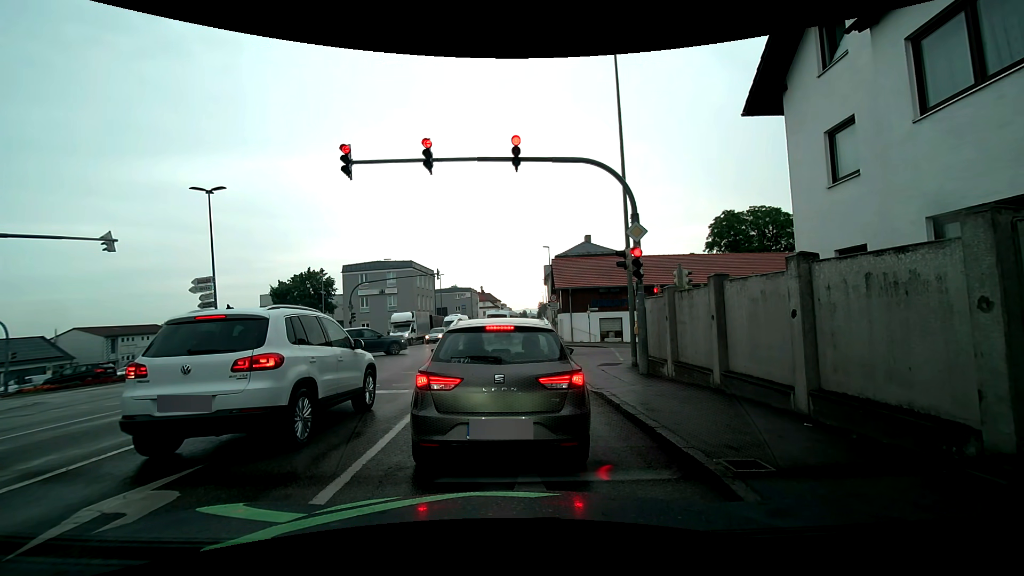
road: tertiary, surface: asphalt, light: Day
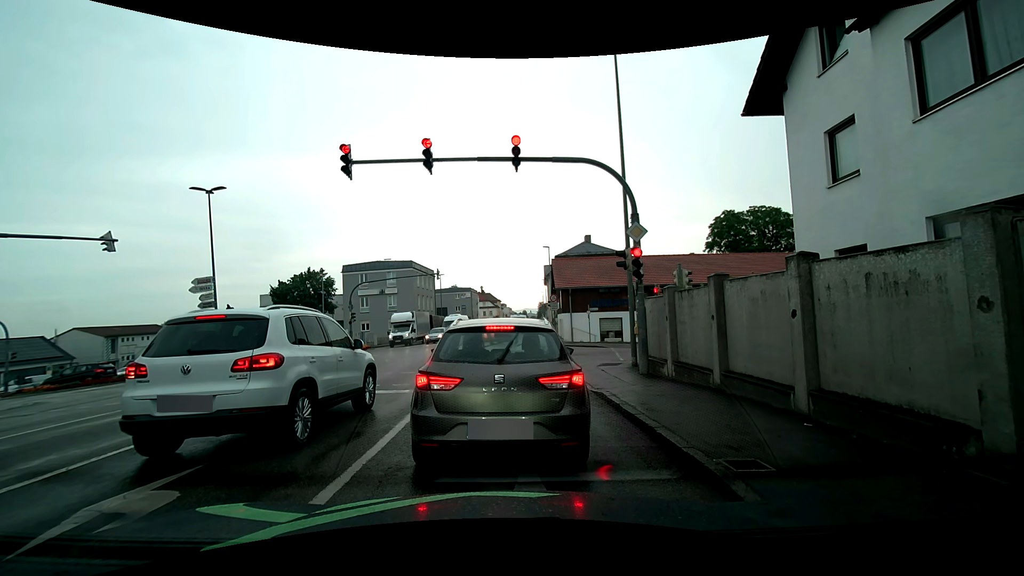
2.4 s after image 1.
(0.0, 0.0) m; 0°
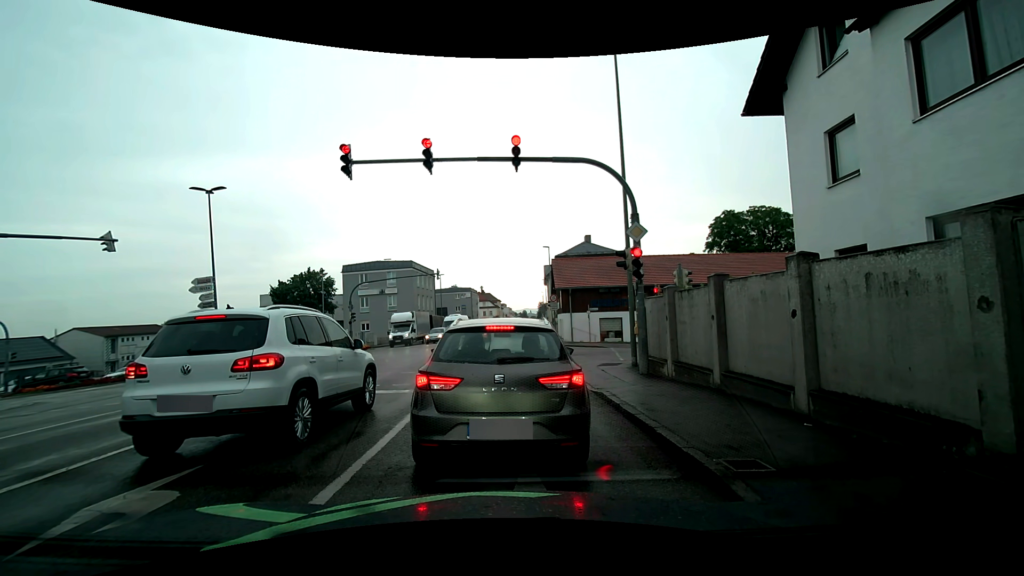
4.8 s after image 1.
(0.0, 0.0) m; 0°
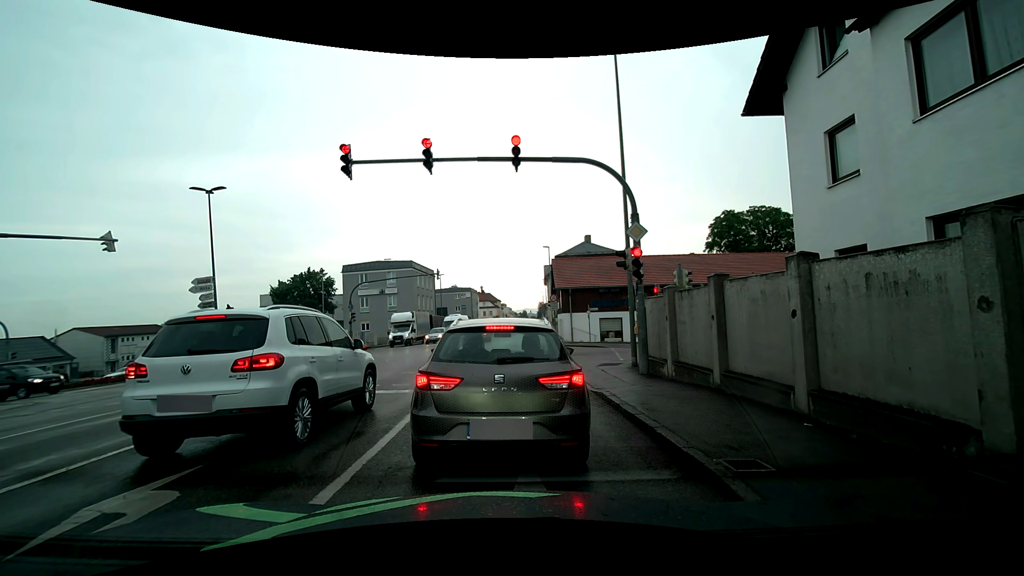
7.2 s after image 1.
(0.0, 0.0) m; 0°
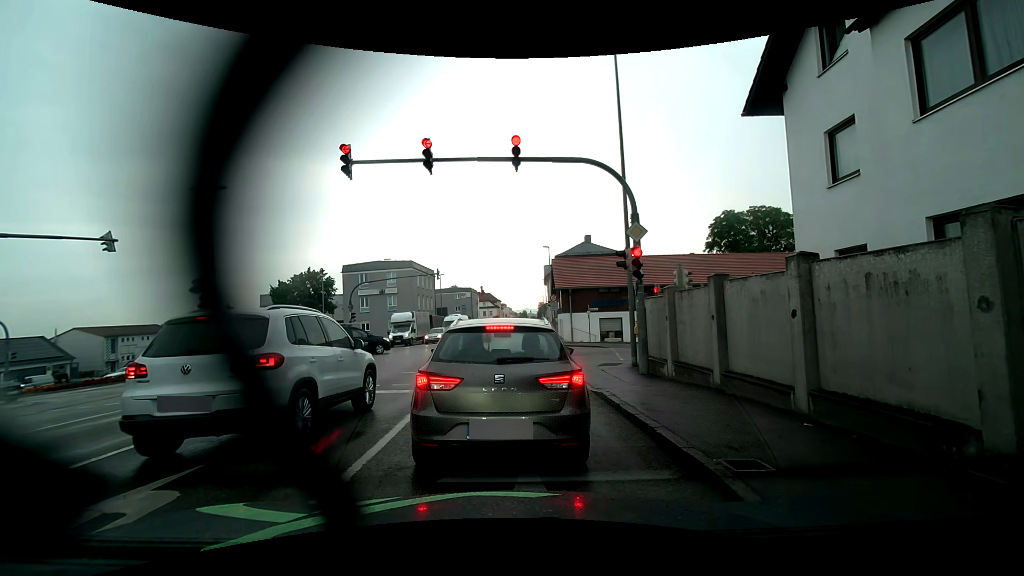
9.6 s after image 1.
(0.0, 0.0) m; 0°
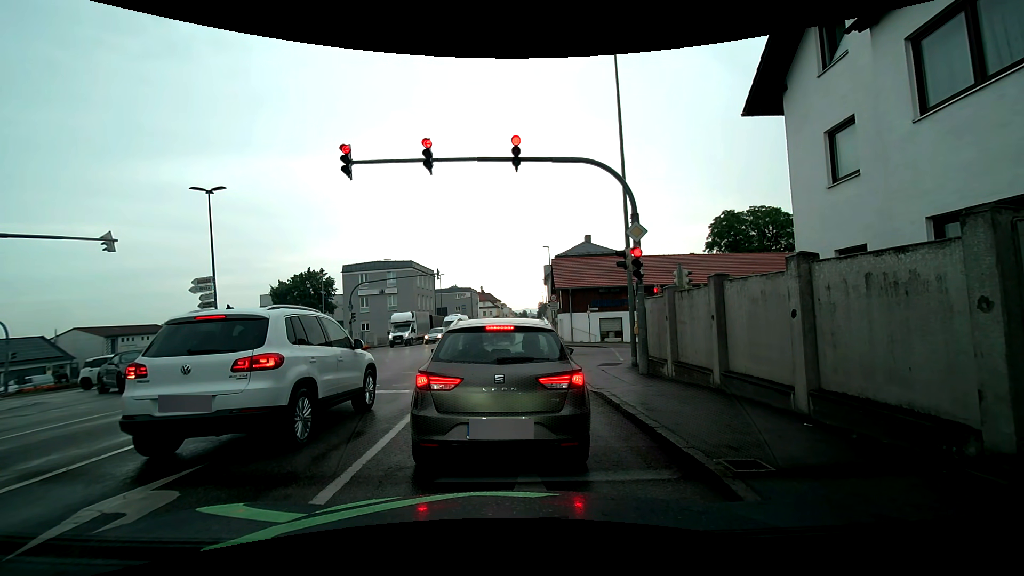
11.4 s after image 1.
(0.0, 0.0) m; 0°
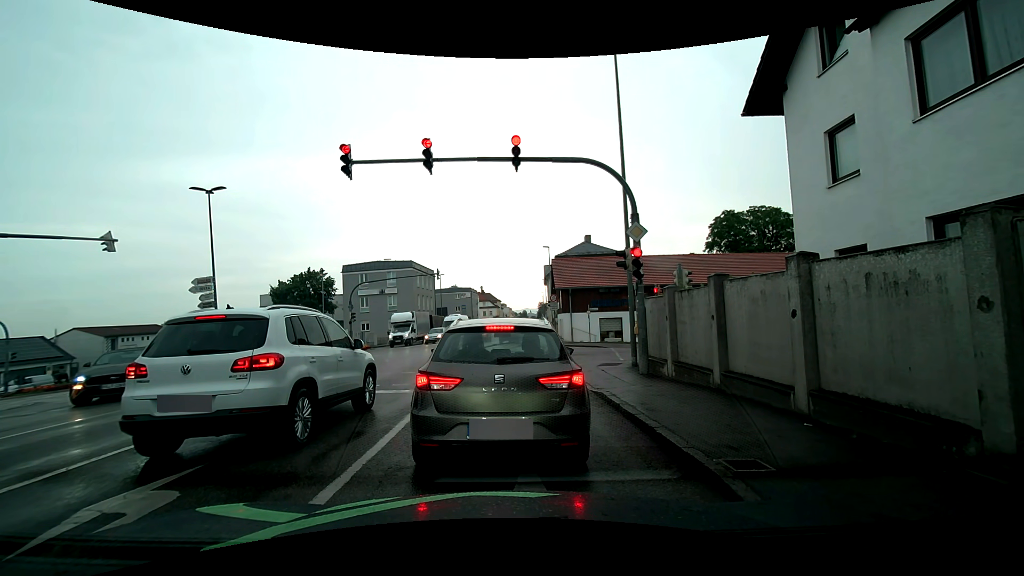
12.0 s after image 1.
(0.0, 0.0) m; 0°
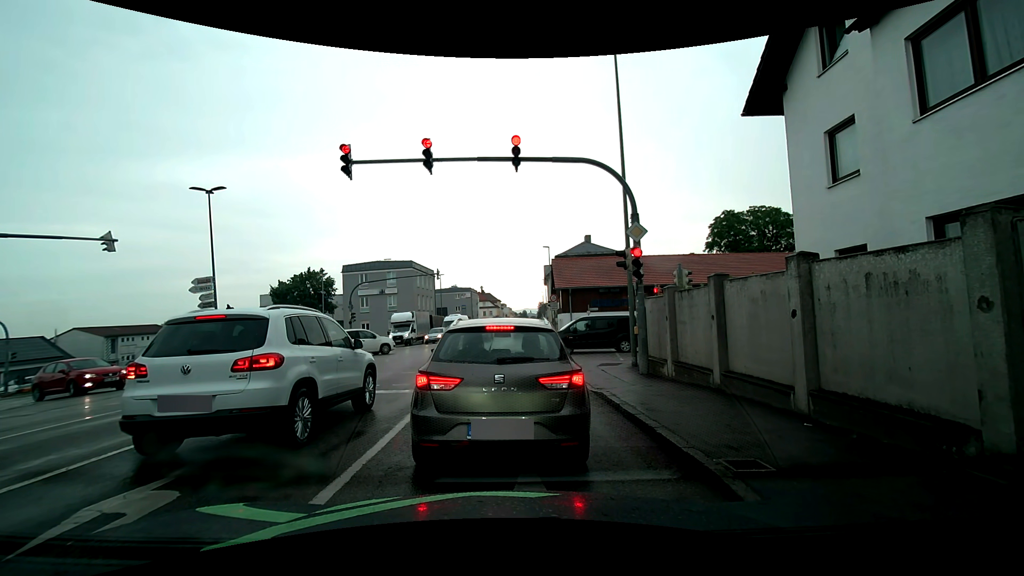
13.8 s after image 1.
(0.0, 0.0) m; 0°
(0, +10) (0, +20) (0, +30) (0, +40) (0, +50) (0, +60) (+1, +70) (+1, +80) (+1, +90) (0, +100) m
